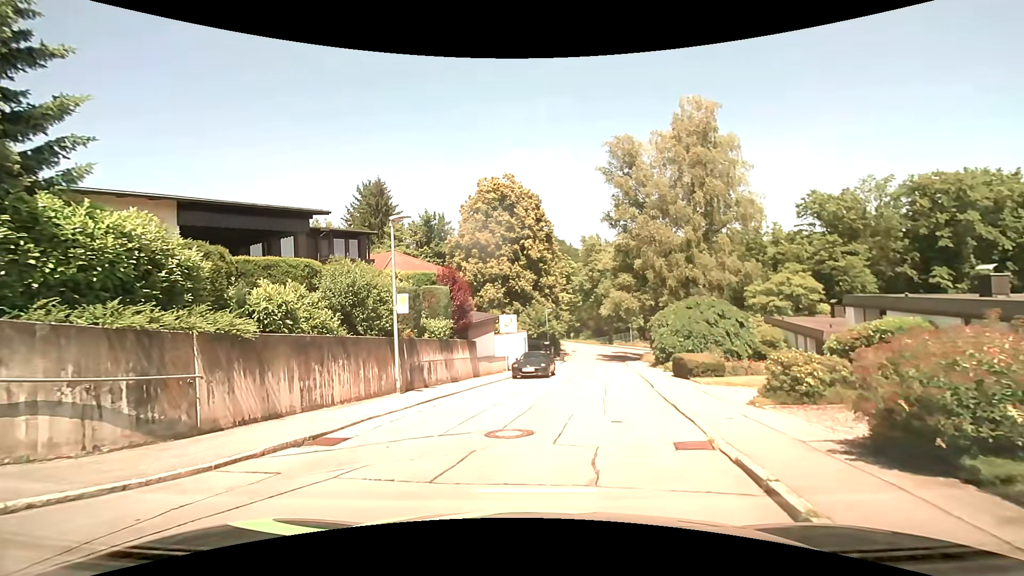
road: residential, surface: asphalt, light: Day
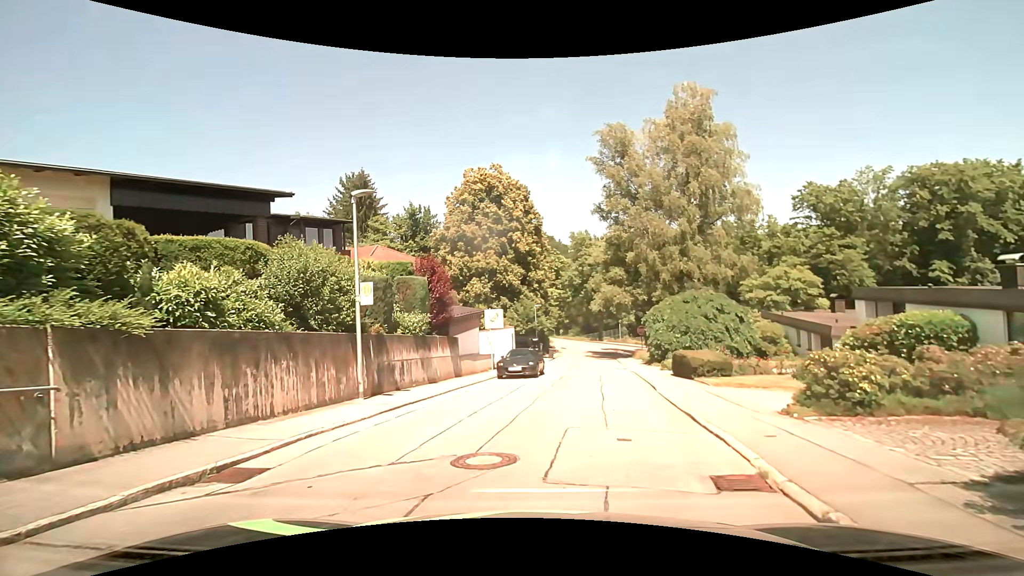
(0.0, +2.1) m; +1°
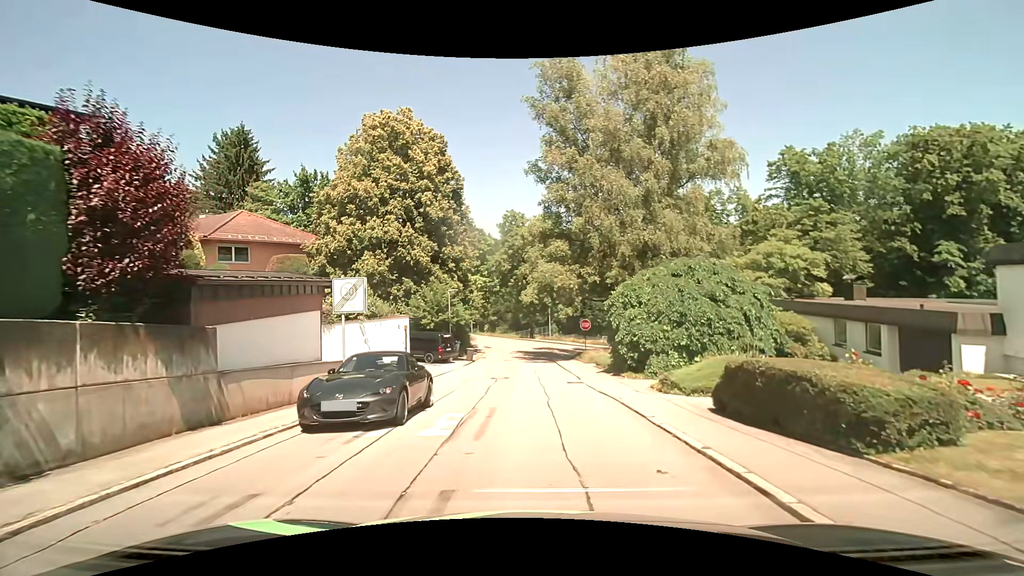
(+1.0, +12.4) m; +10°
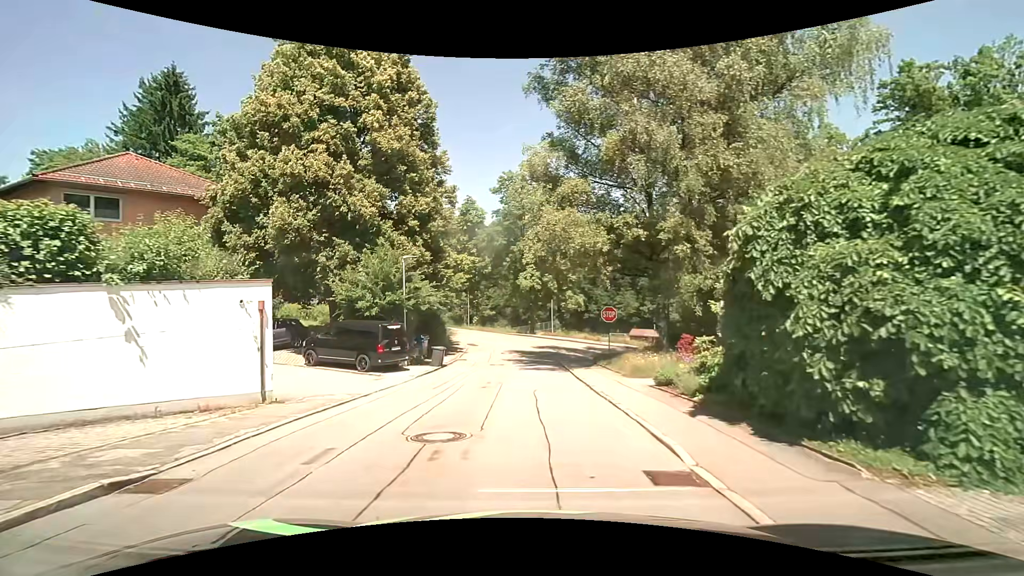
(-0.1, +12.8) m; -1°
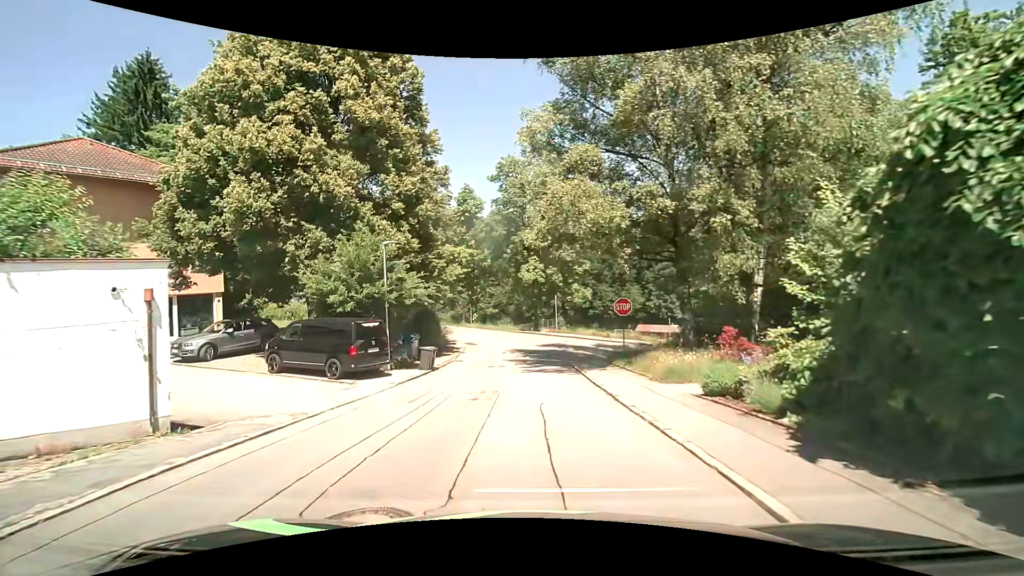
(0.0, +3.4) m; -1°
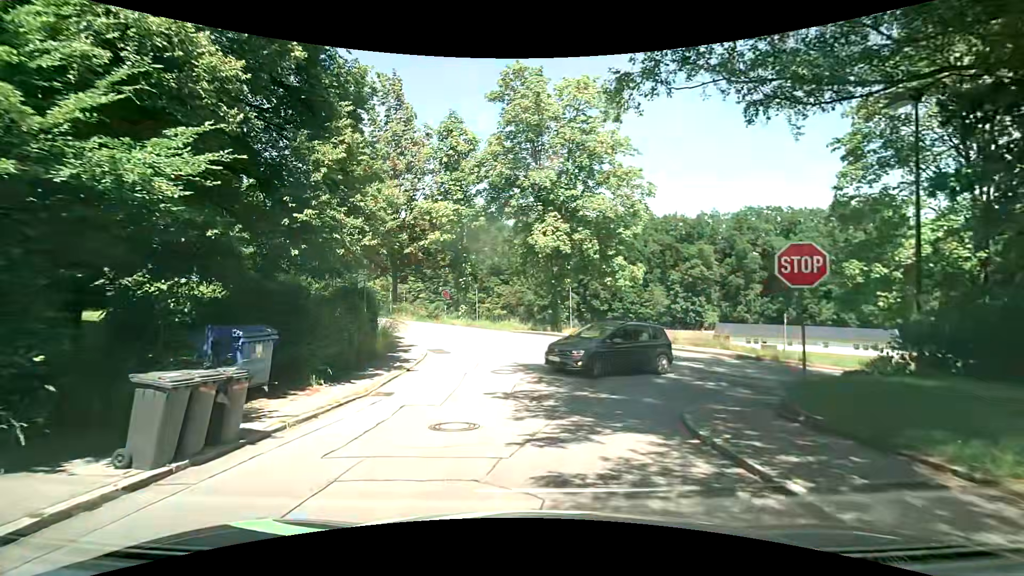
(-0.1, +15.5) m; 0°
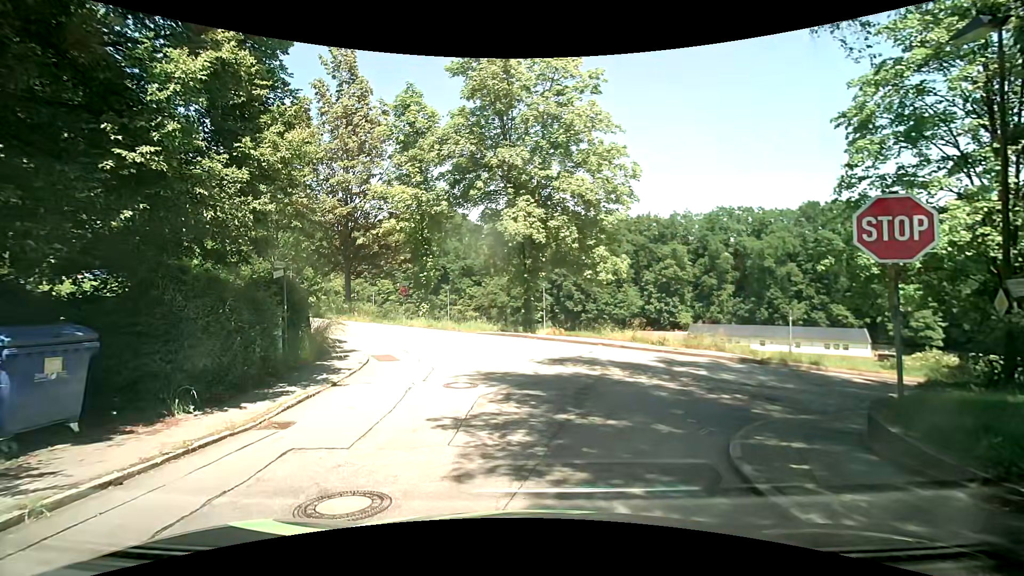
(0.0, +3.2) m; +4°
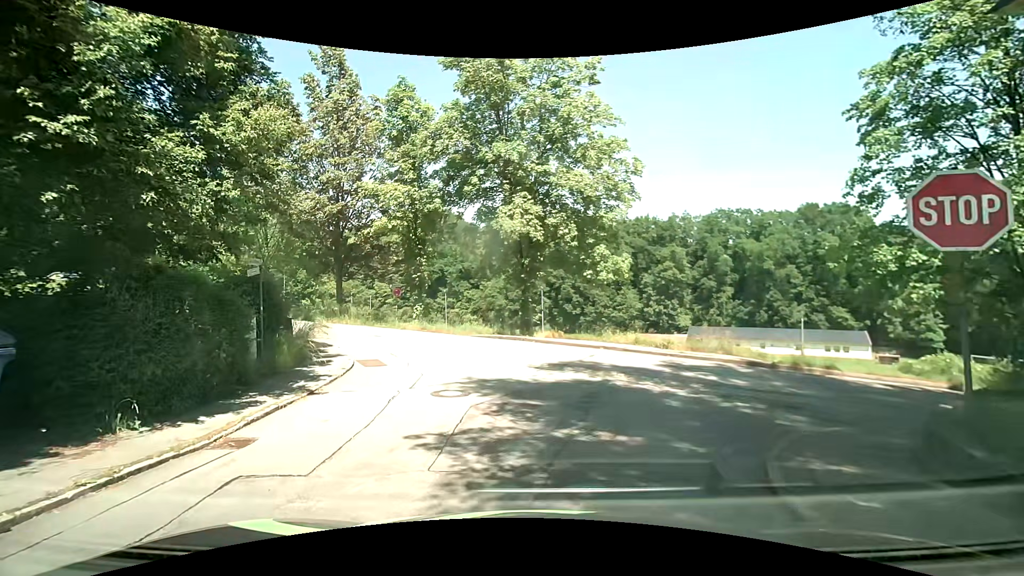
(0.0, +1.0) m; 0°
